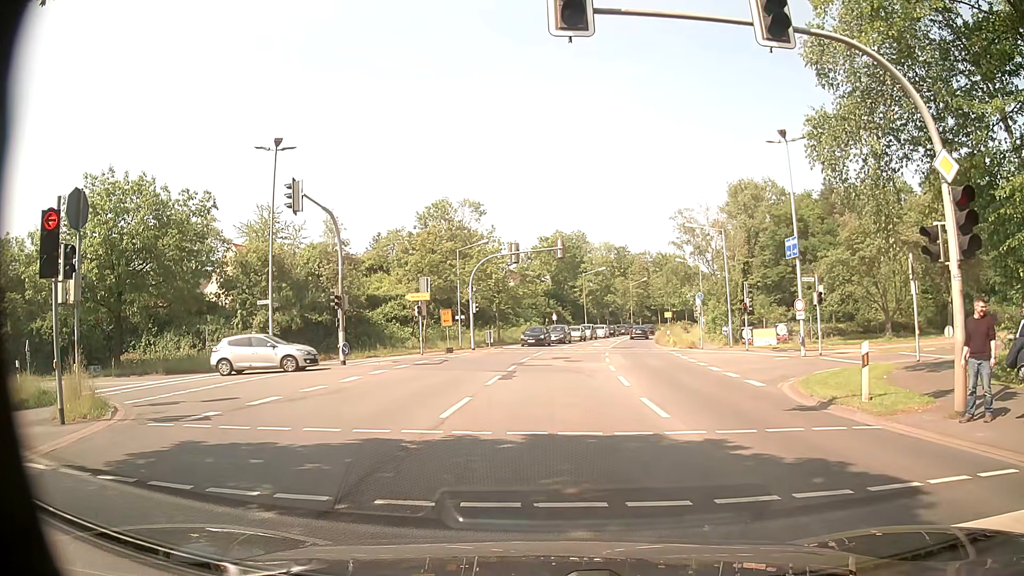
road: secondary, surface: asphalt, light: Day
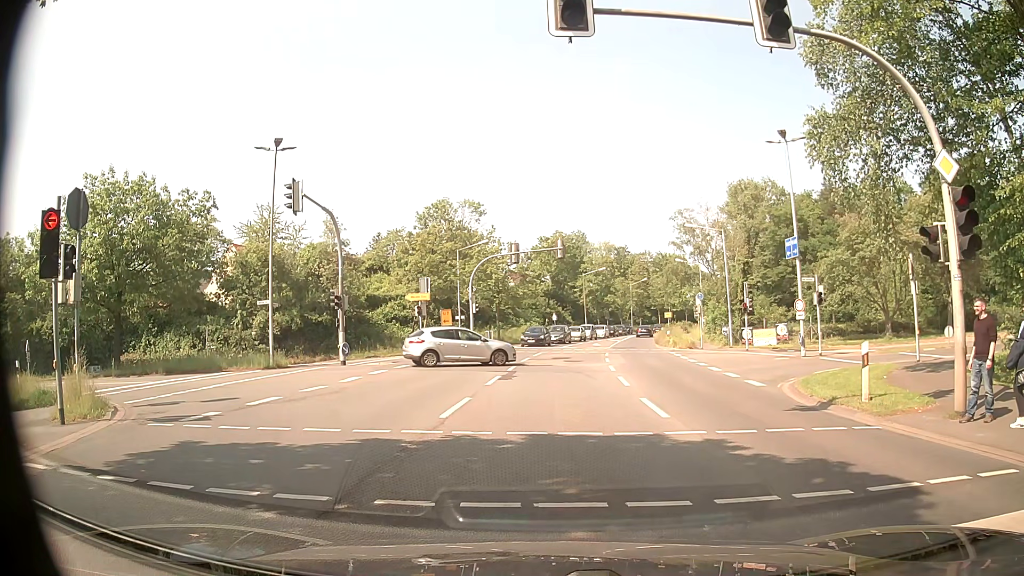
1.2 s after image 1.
(0.0, 0.0) m; 0°
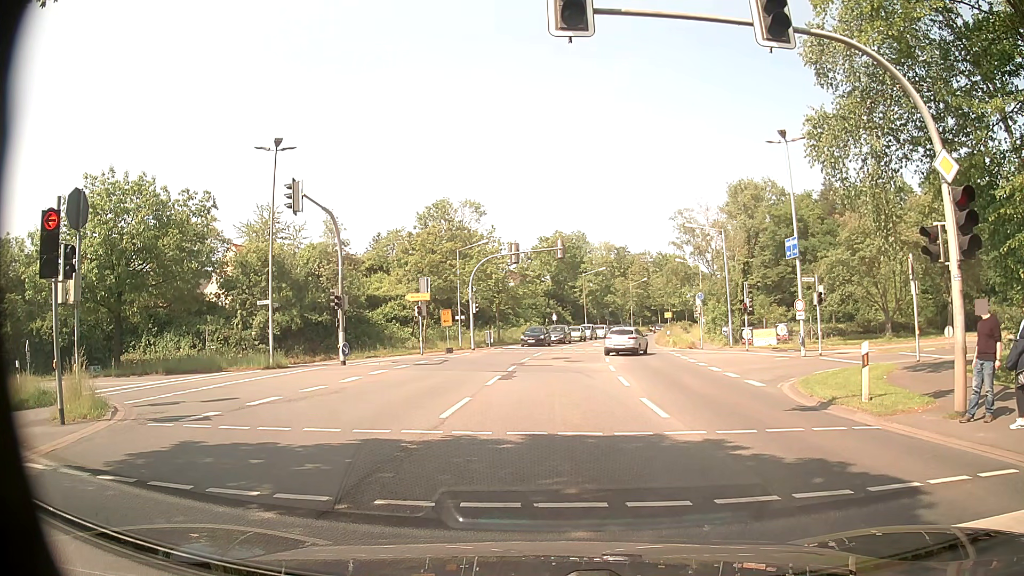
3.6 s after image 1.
(0.0, 0.0) m; 0°
